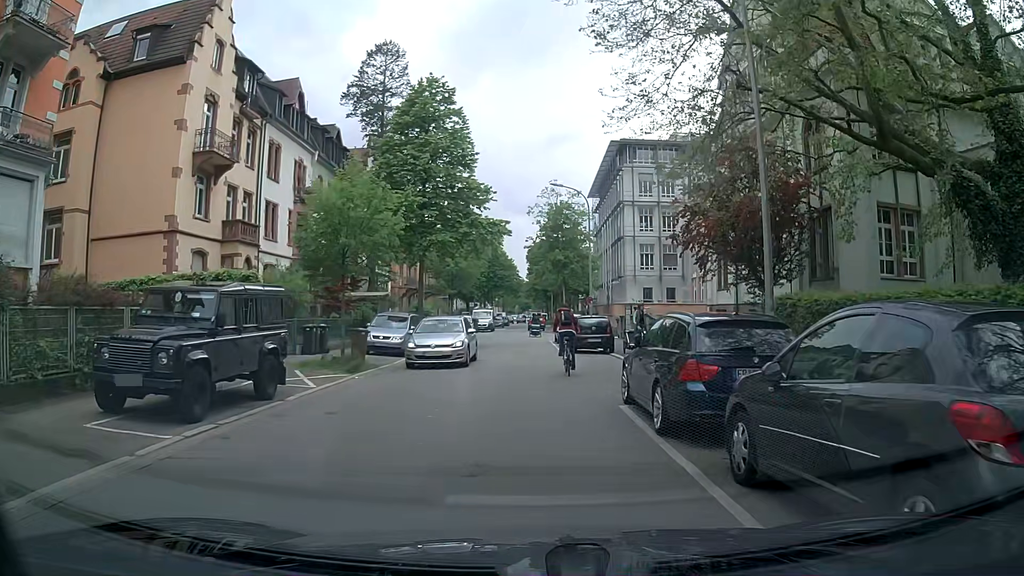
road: unclassified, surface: asphalt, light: Day
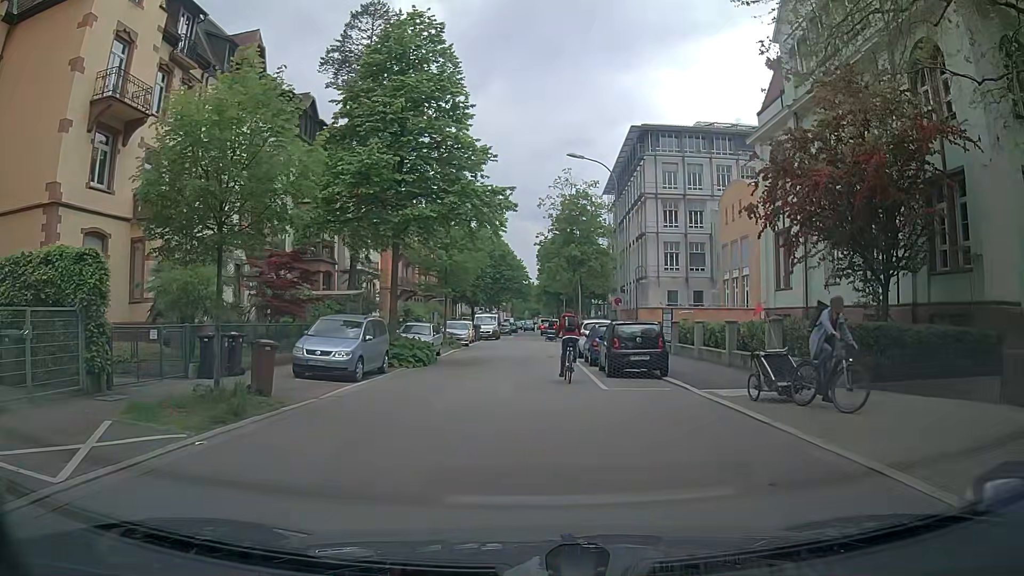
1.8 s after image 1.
(-0.3, +8.6) m; -2°
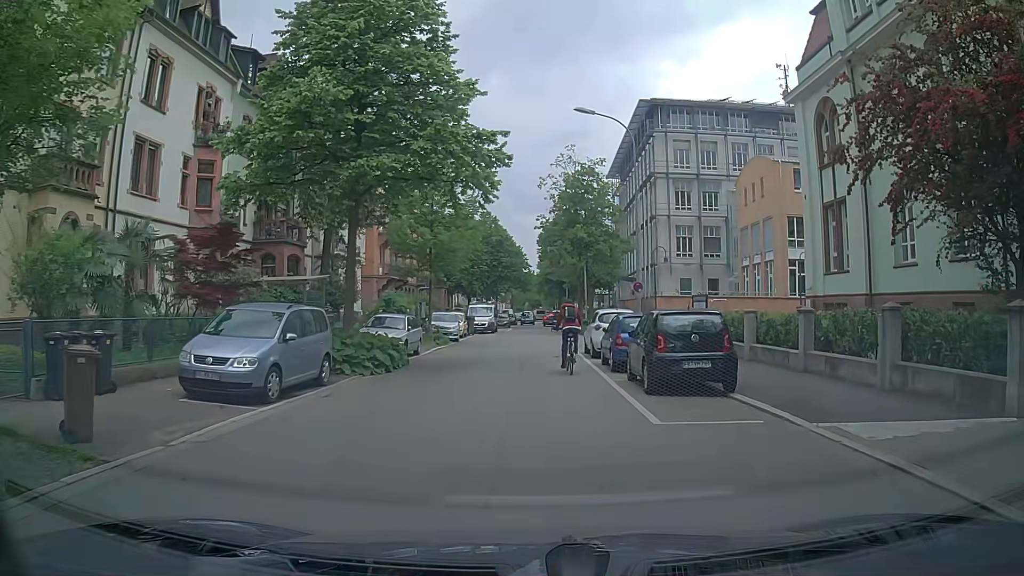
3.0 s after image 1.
(-0.2, +6.0) m; -2°
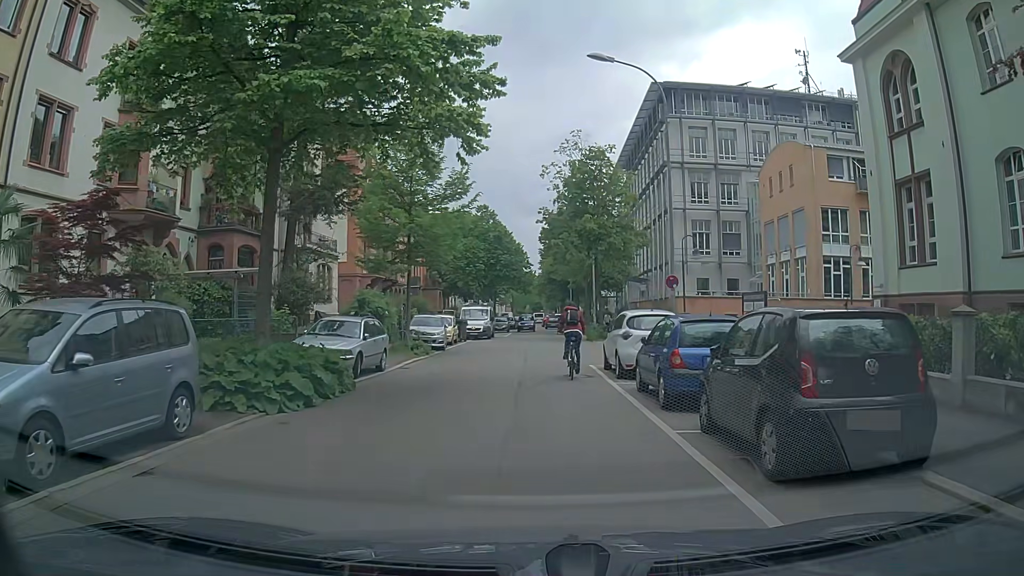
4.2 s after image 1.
(+0.1, +6.2) m; 0°
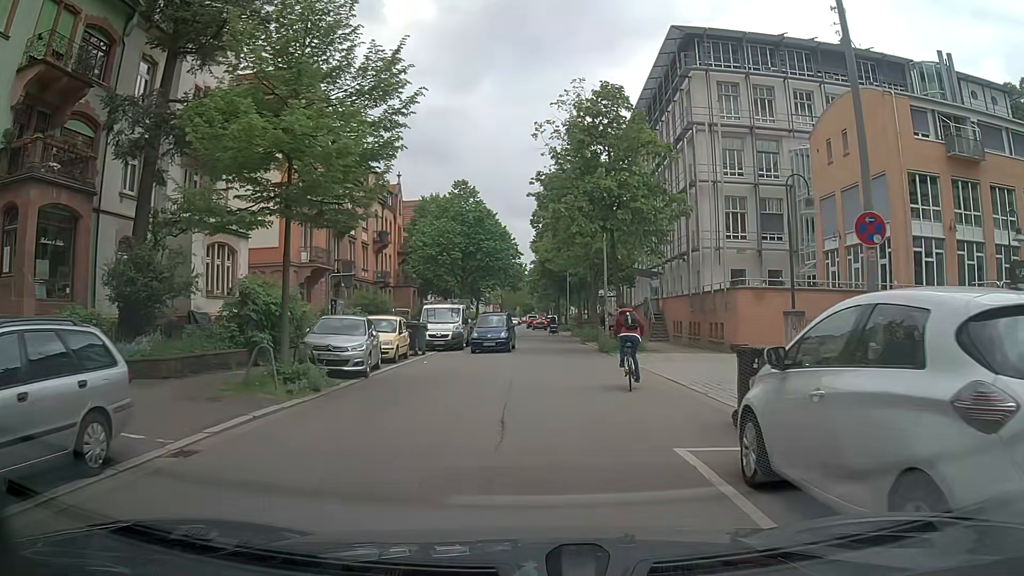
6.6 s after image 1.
(0.0, +12.6) m; 0°
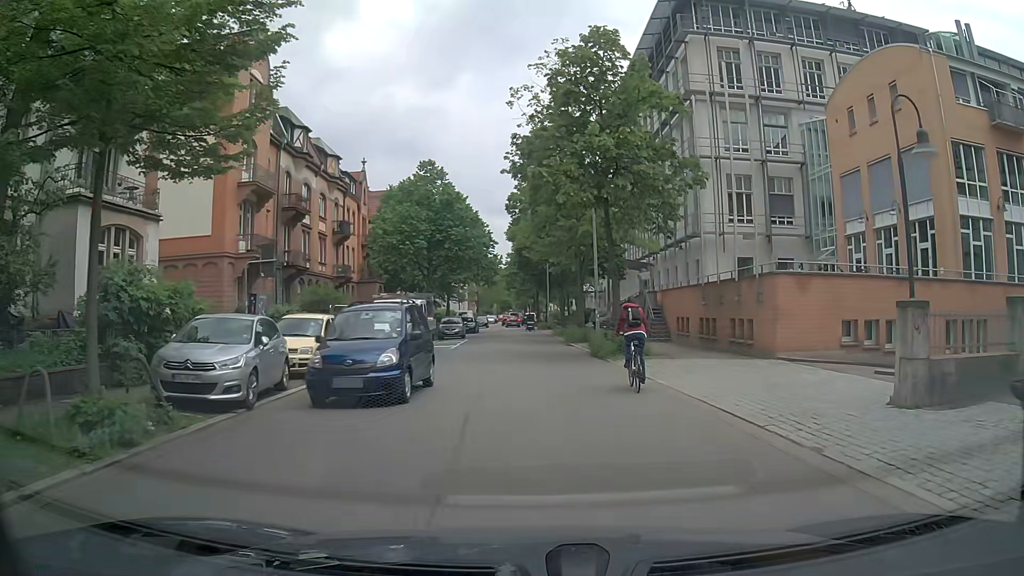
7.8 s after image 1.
(+0.3, +6.1) m; +4°
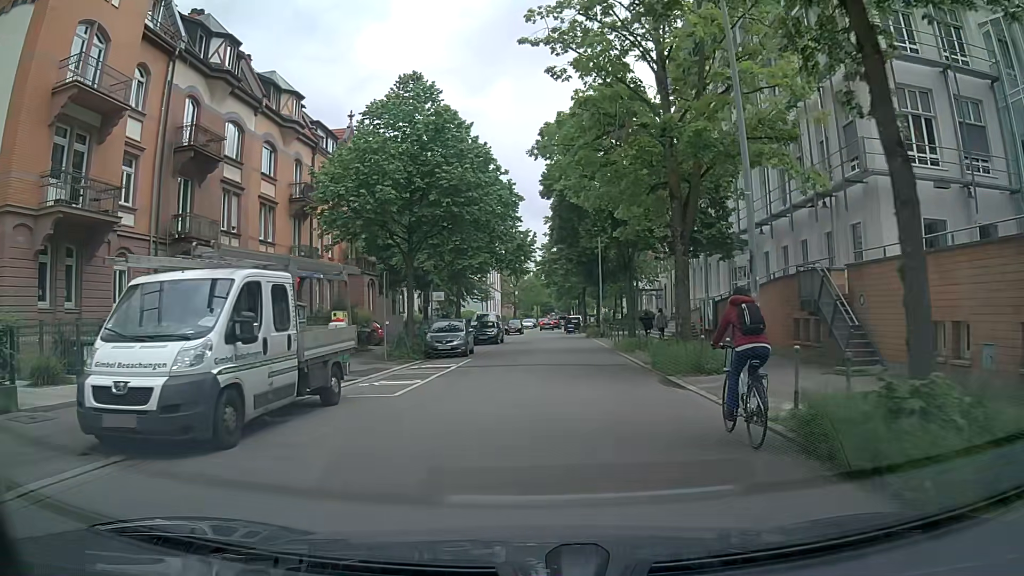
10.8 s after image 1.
(-0.2, +18.2) m; -4°
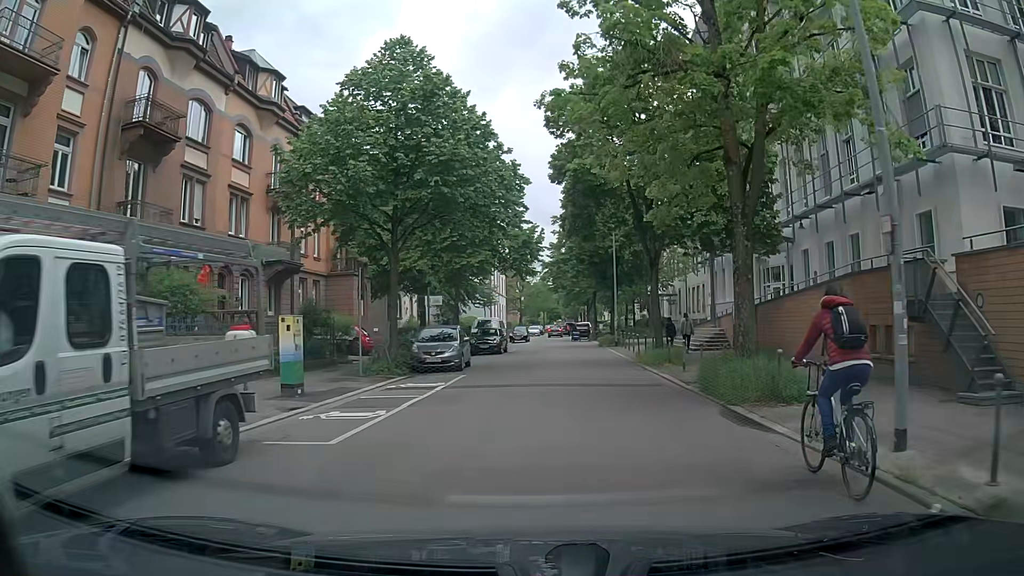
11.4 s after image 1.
(0.0, +4.6) m; -1°
(0, +10) (+1, +20) (+2, +30) (+3, +40) (+4, +50) (+5, +60) (+4, +70) (+4, +80) (+5, +90) (+7, +100) m
